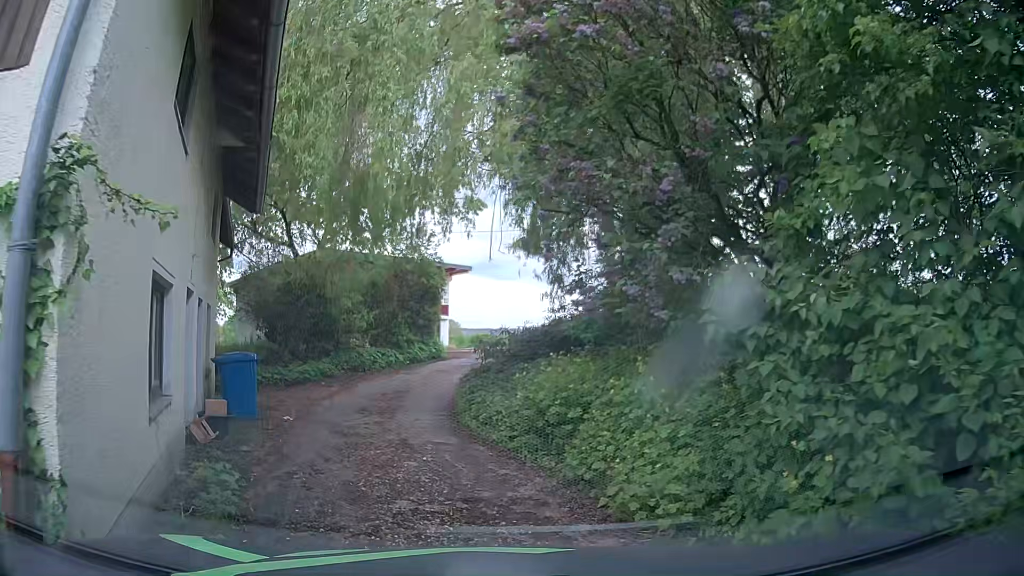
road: unclassified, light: Day
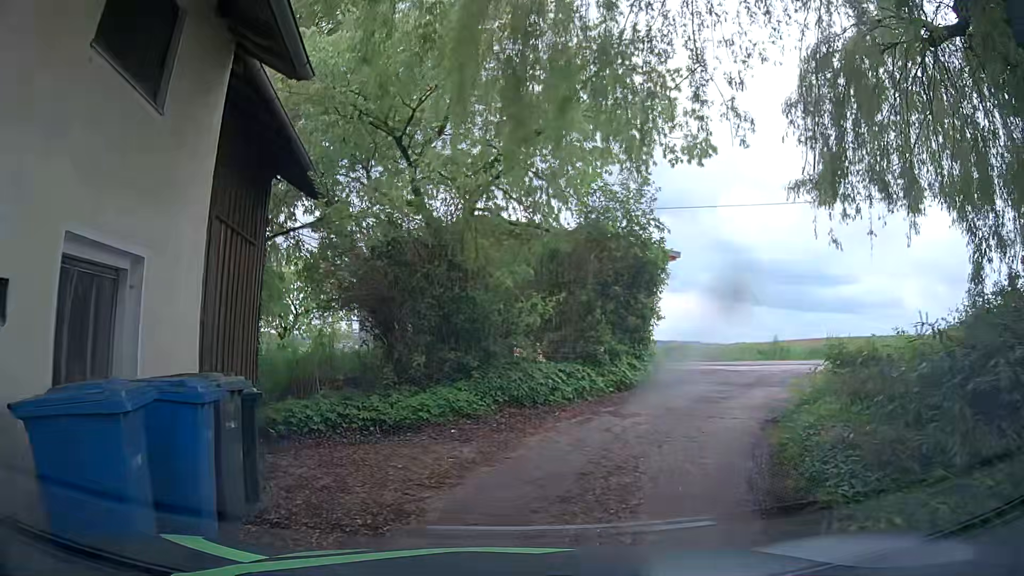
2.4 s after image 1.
(-1.2, +8.3) m; -15°
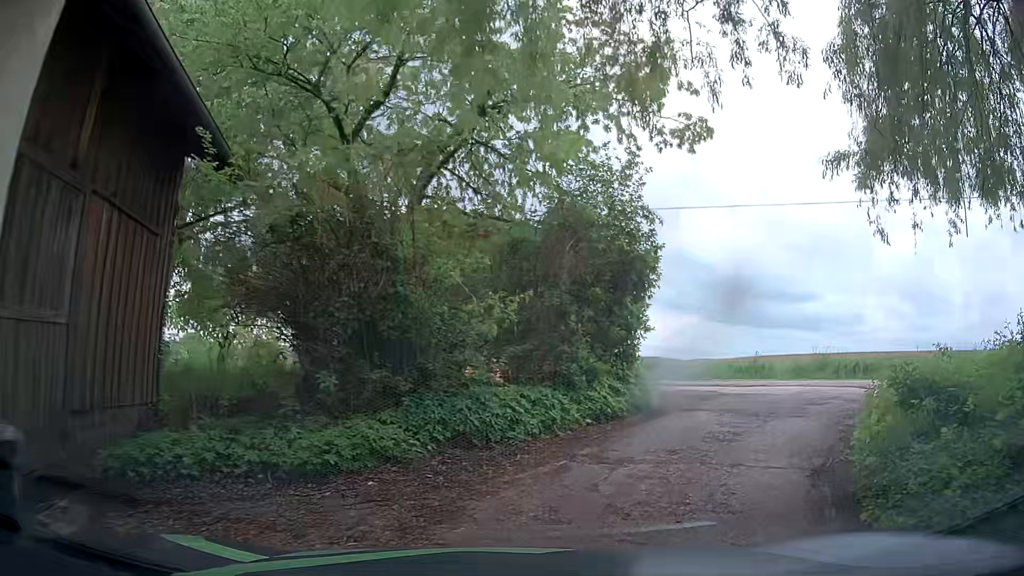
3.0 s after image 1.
(+0.1, +2.7) m; +4°
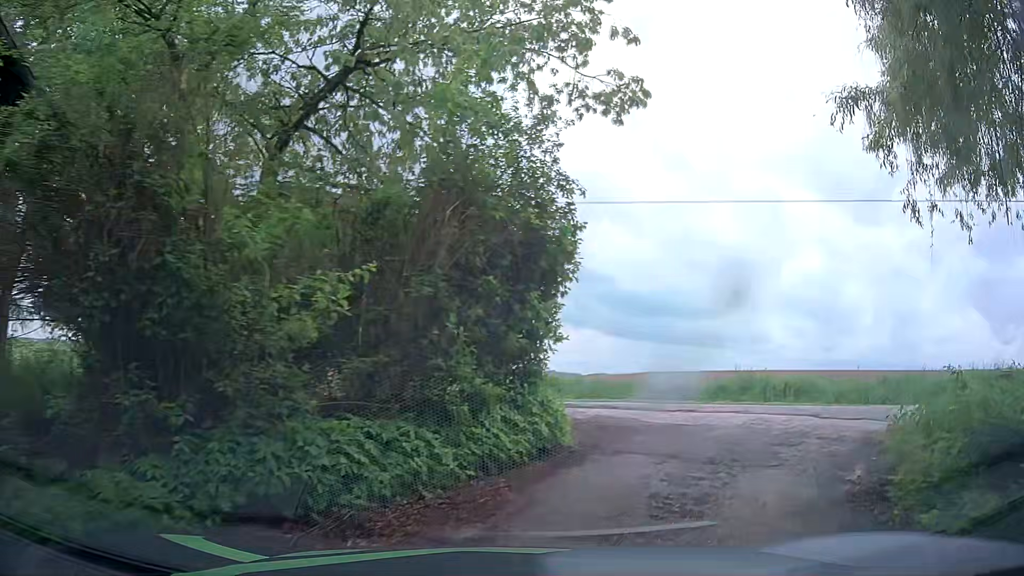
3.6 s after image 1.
(+0.1, +2.9) m; +6°
